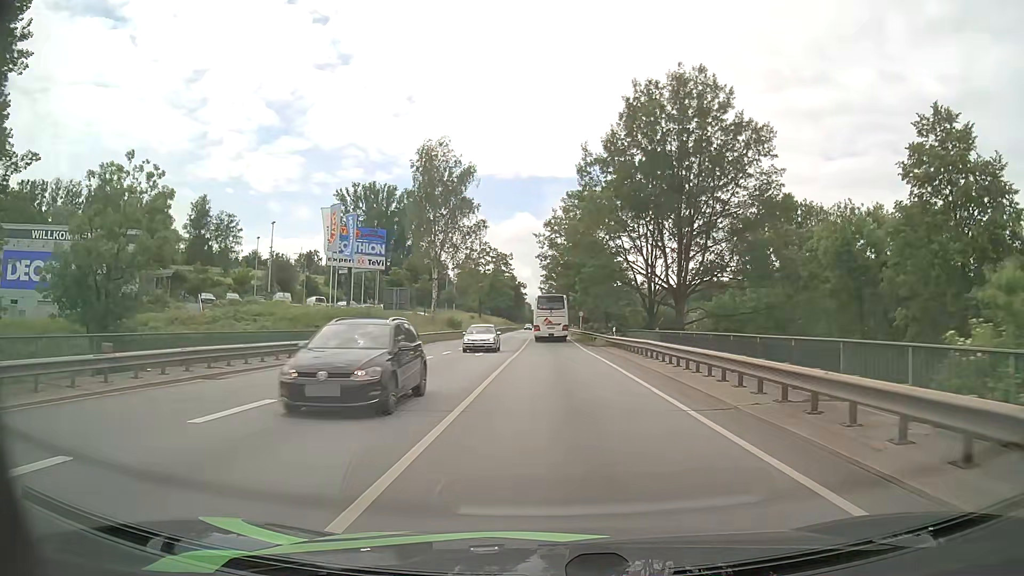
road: primary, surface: asphalt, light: Day
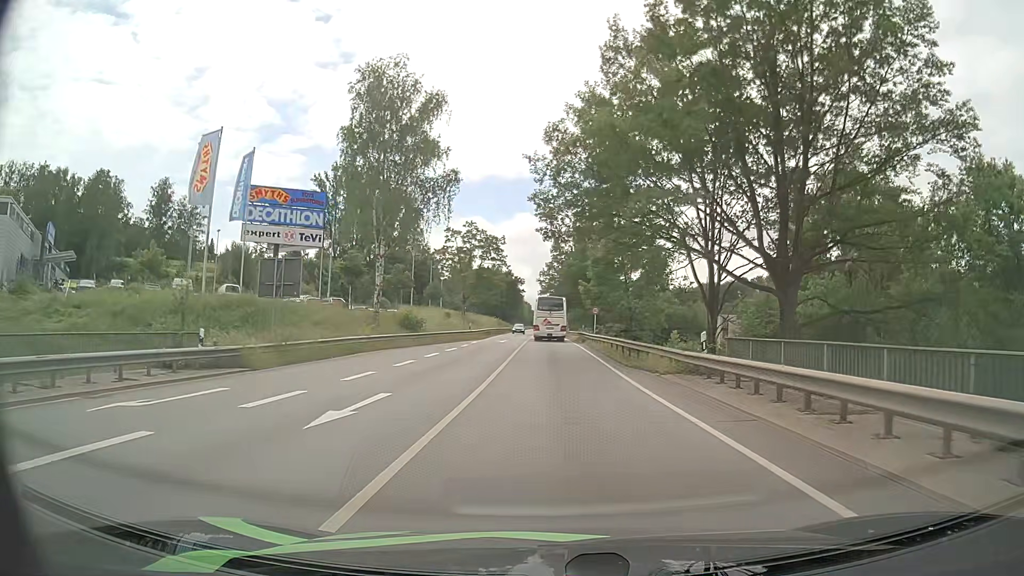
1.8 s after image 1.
(0.0, +22.3) m; 0°
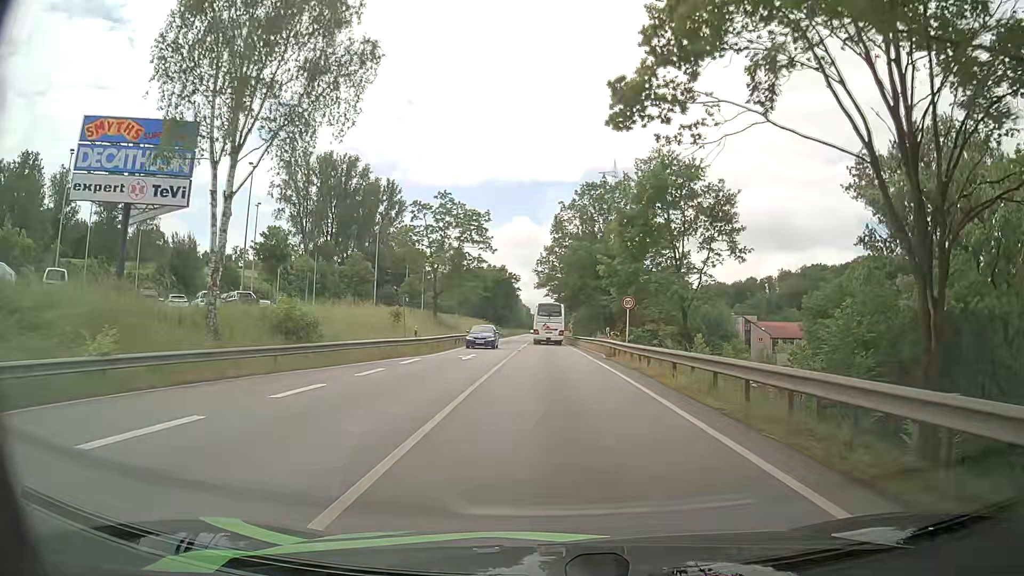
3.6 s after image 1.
(0.0, +22.5) m; 0°
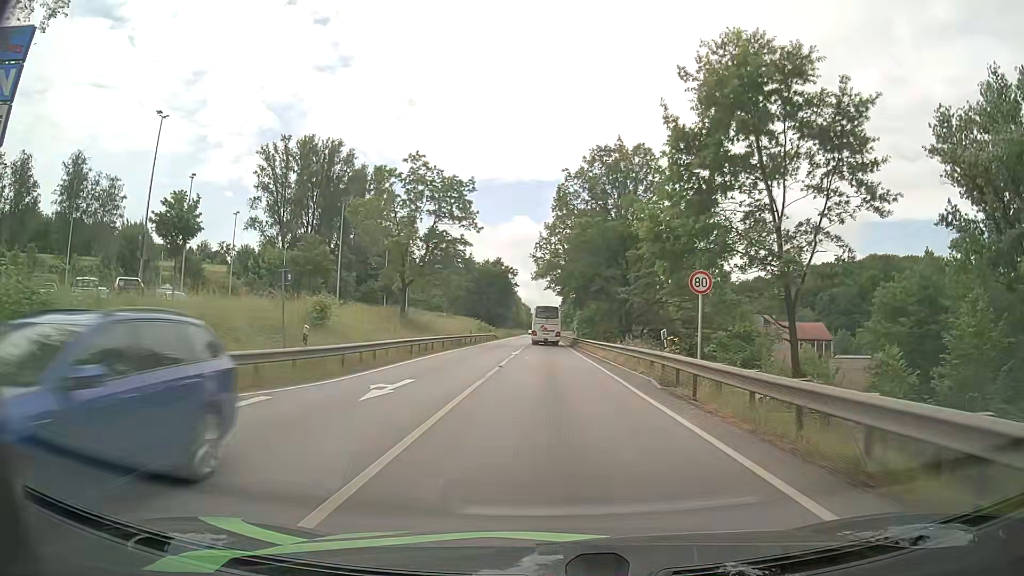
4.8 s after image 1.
(0.0, +15.3) m; 0°
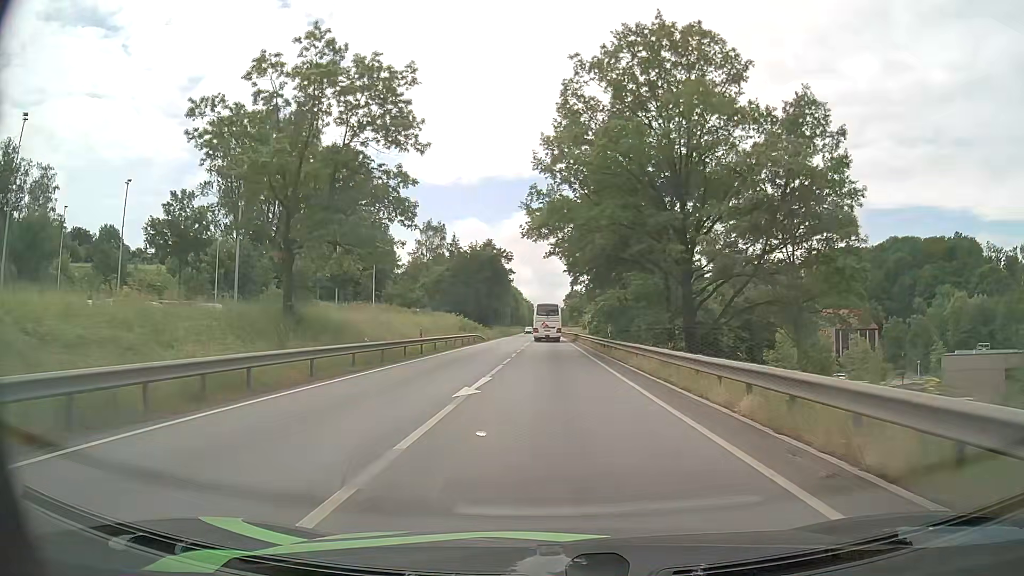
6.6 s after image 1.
(-0.1, +24.0) m; 0°
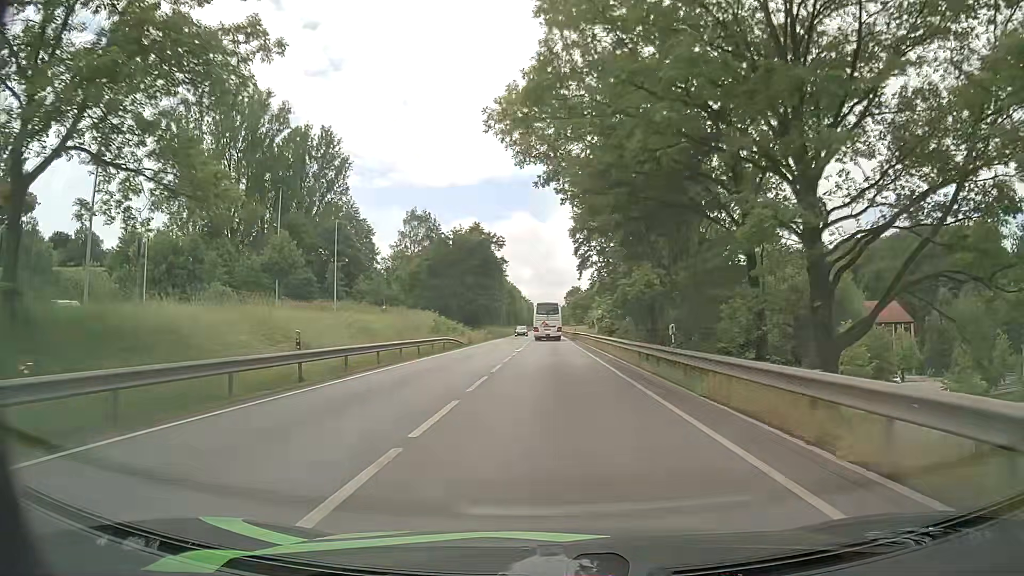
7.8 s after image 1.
(-0.1, +16.9) m; -1°
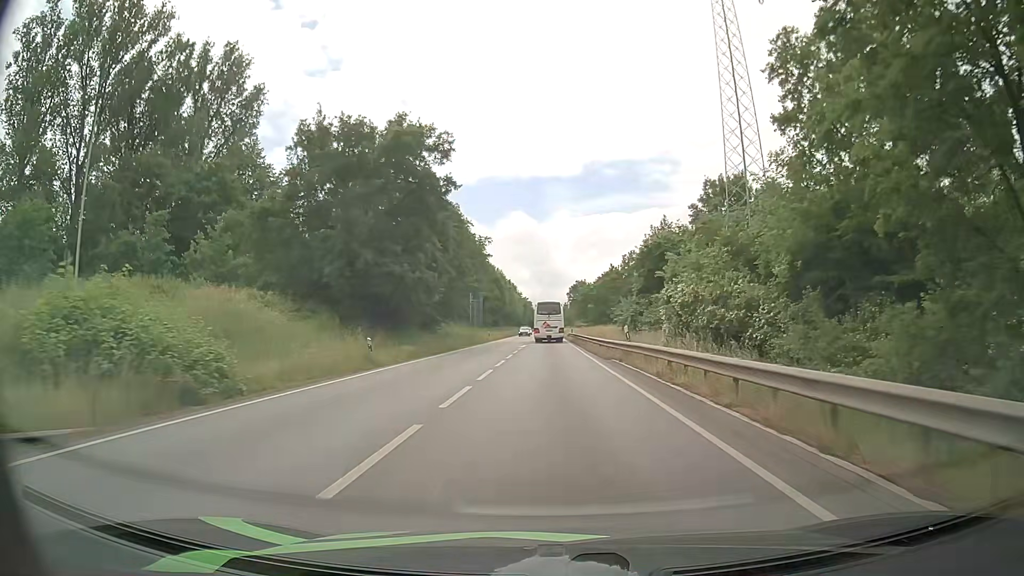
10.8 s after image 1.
(0.0, +45.4) m; 0°
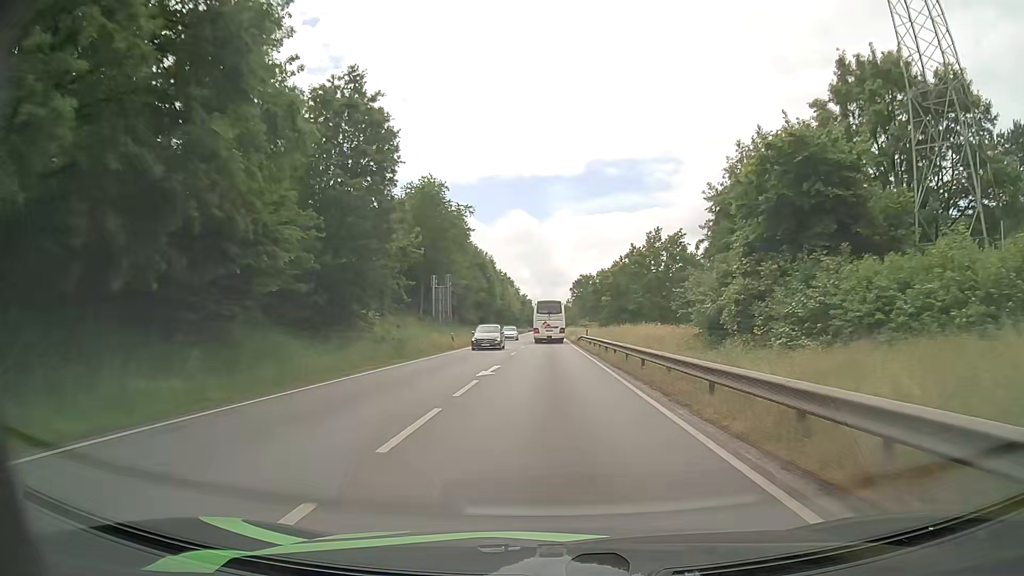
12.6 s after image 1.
(+0.1, +28.2) m; 0°
(0, +10) (0, +20) (0, +30) (0, +40) (0, +50) (0, +60) (-1, +70) (-1, +80) (-1, +90) (-1, +100) m
